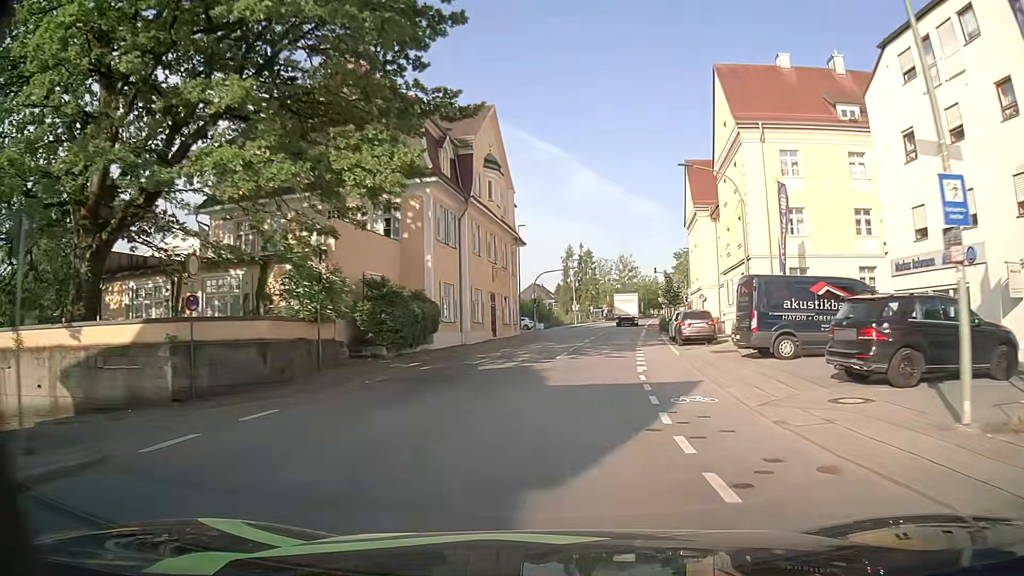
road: tertiary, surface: asphalt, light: Day
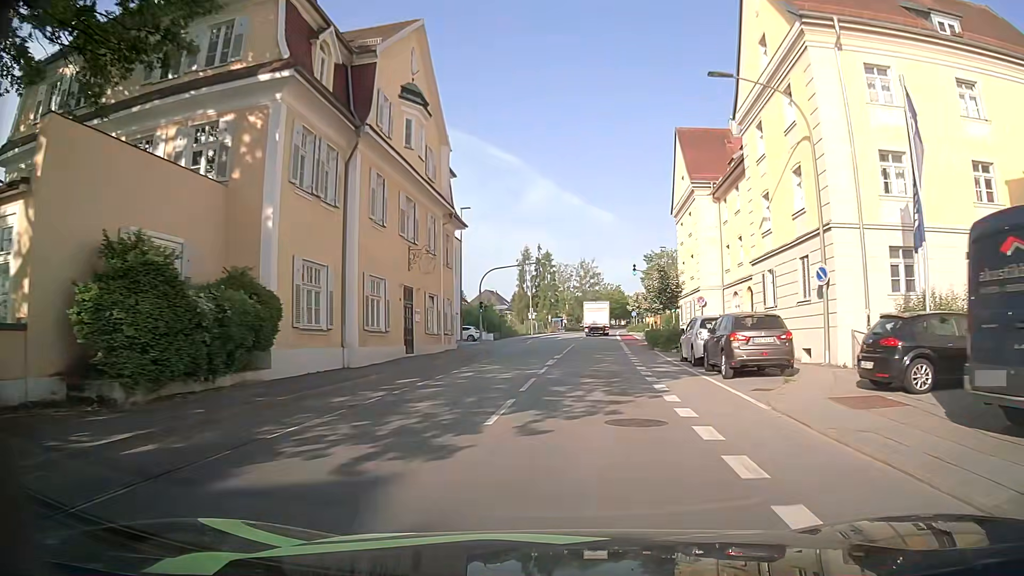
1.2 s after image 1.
(+0.5, +14.1) m; +4°
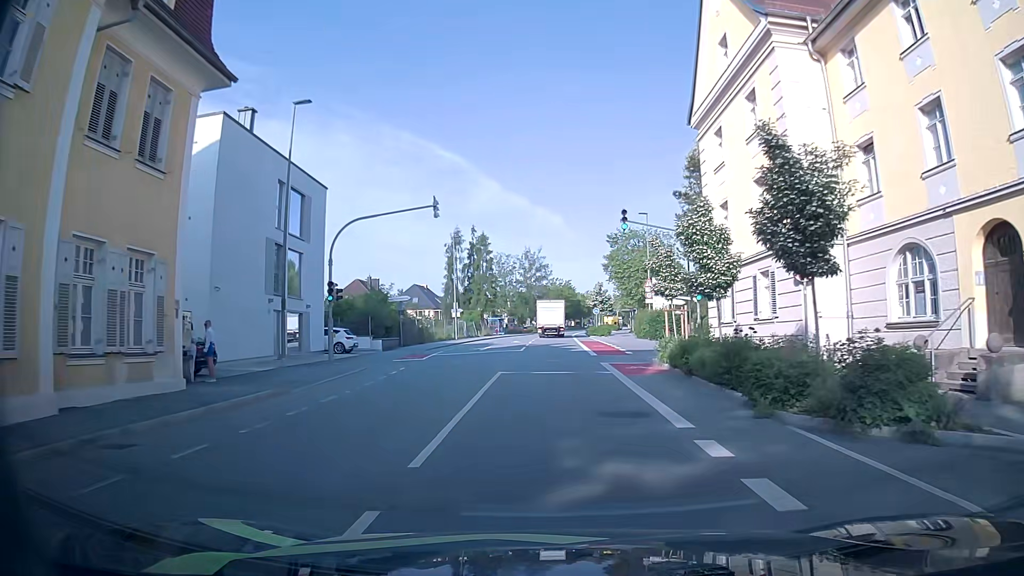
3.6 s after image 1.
(+1.4, +25.2) m; +5°
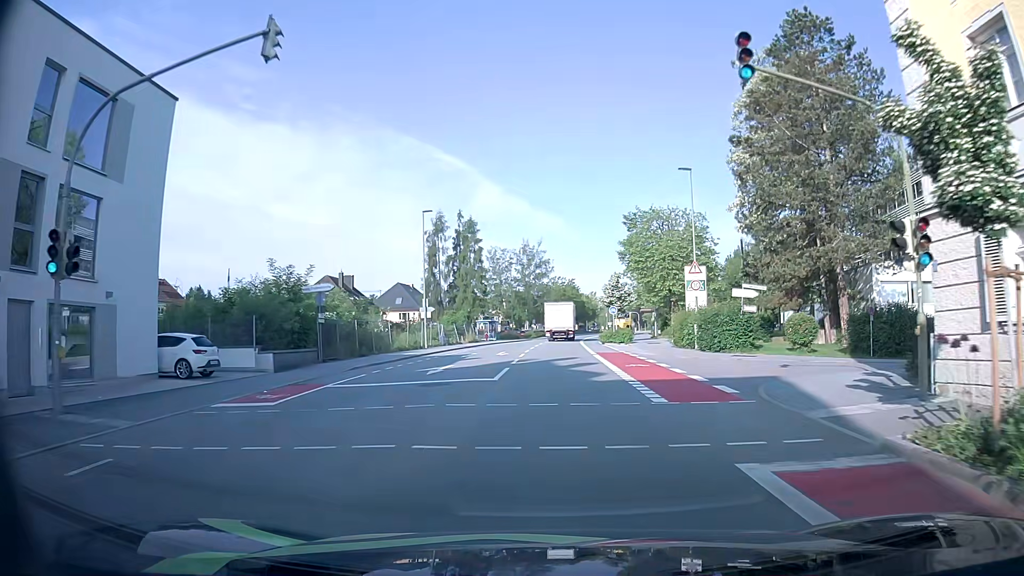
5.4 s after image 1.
(-0.1, +17.2) m; 0°
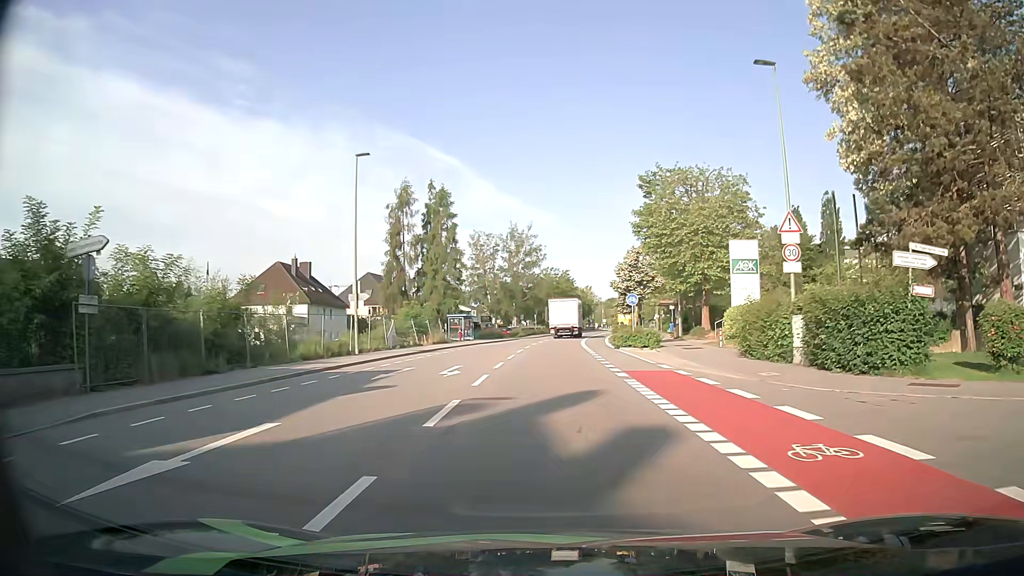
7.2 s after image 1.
(0.0, +16.4) m; +1°
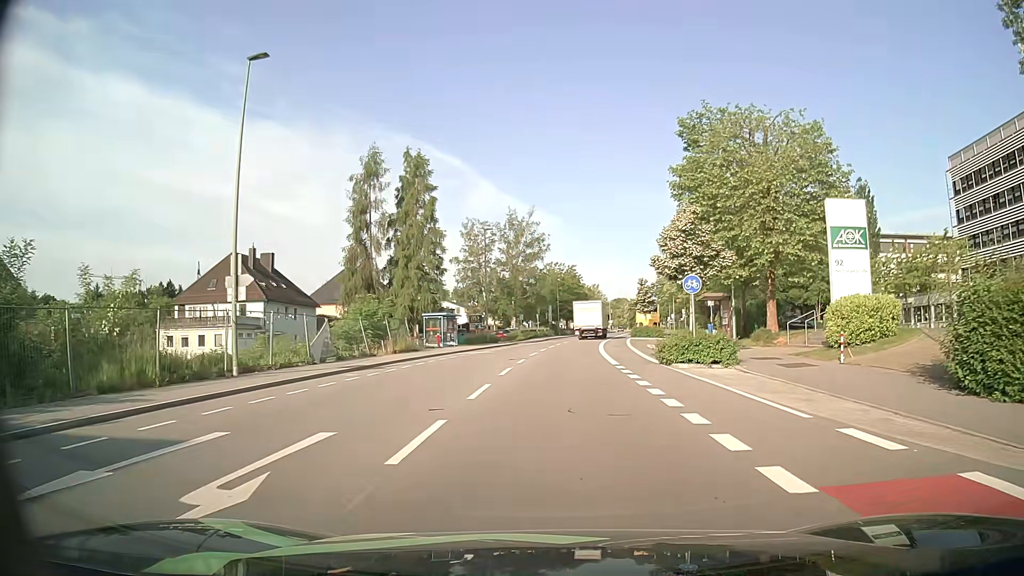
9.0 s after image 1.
(-0.1, +14.1) m; 0°
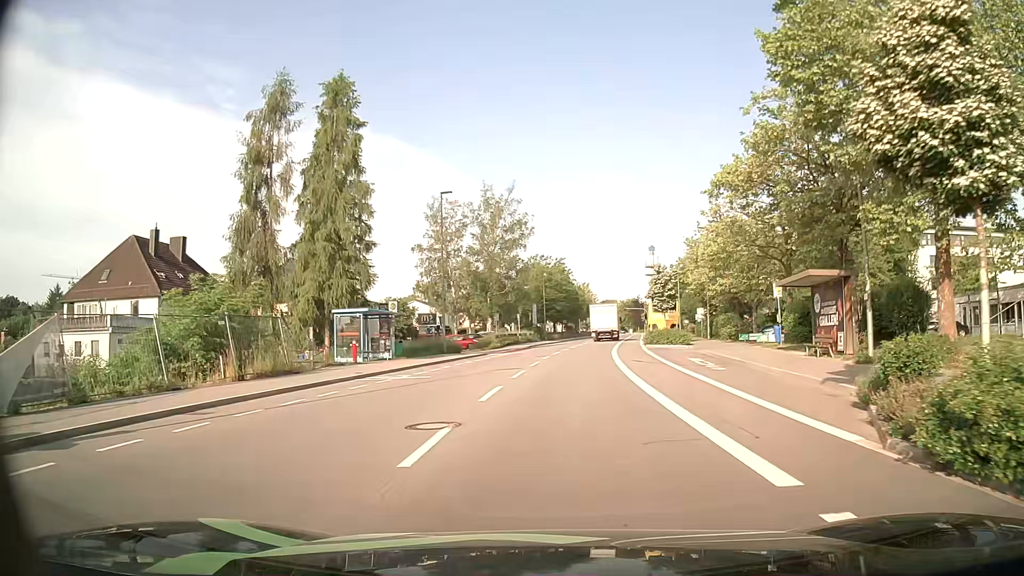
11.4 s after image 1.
(+0.2, +18.0) m; +1°
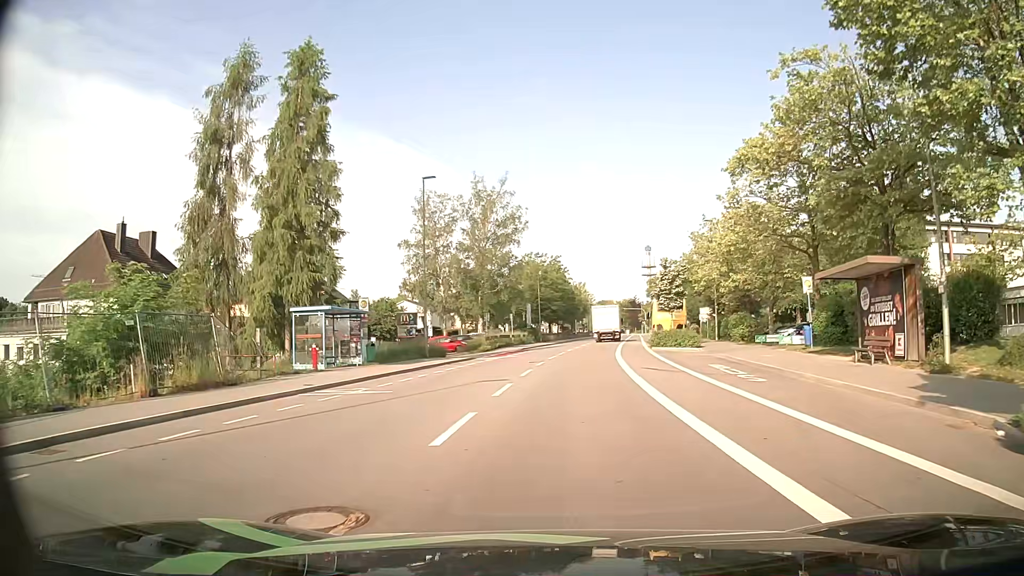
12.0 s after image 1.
(0.0, +4.7) m; 0°
